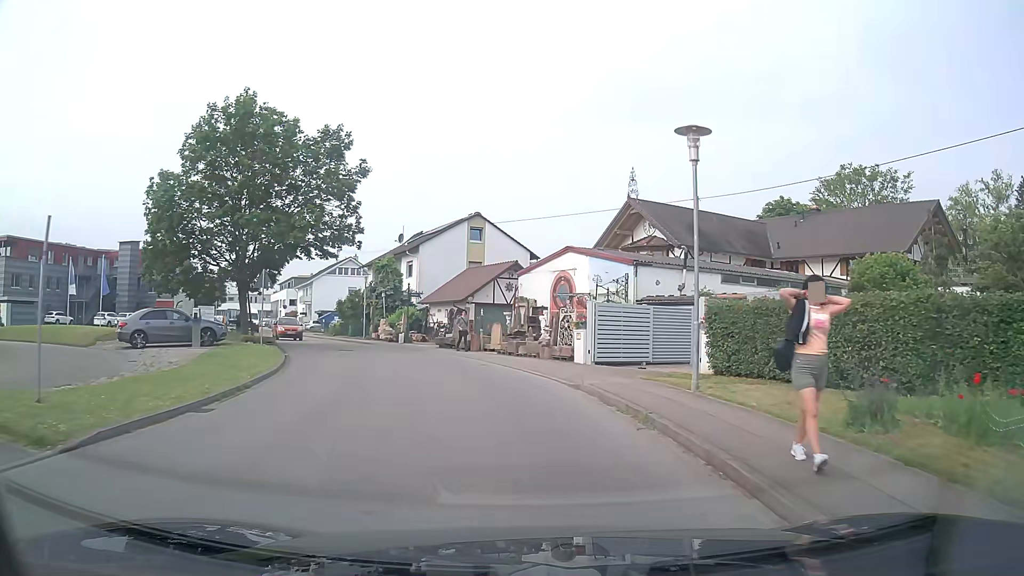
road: unclassified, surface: asphalt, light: Day
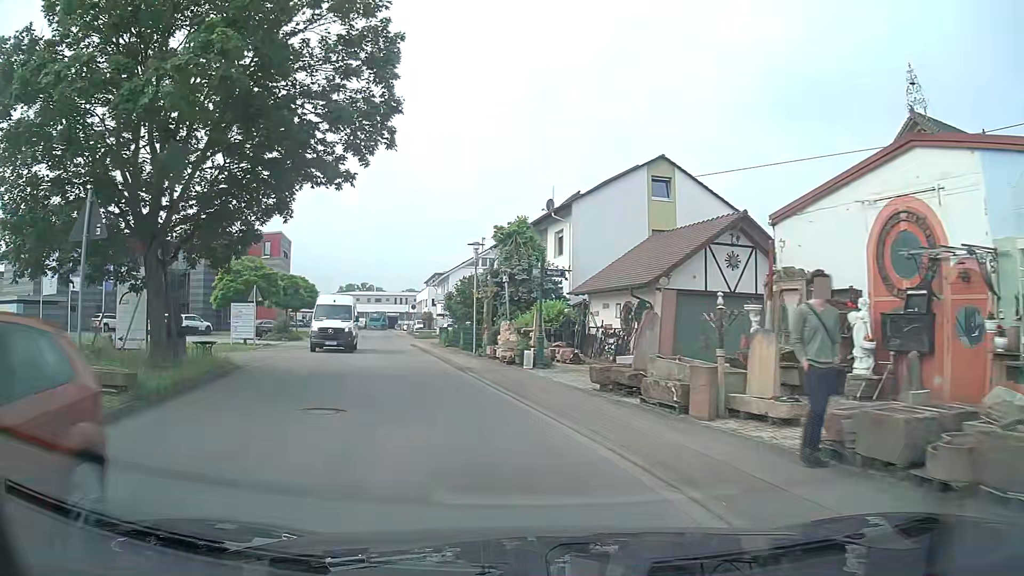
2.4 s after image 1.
(-1.9, +19.0) m; -15°
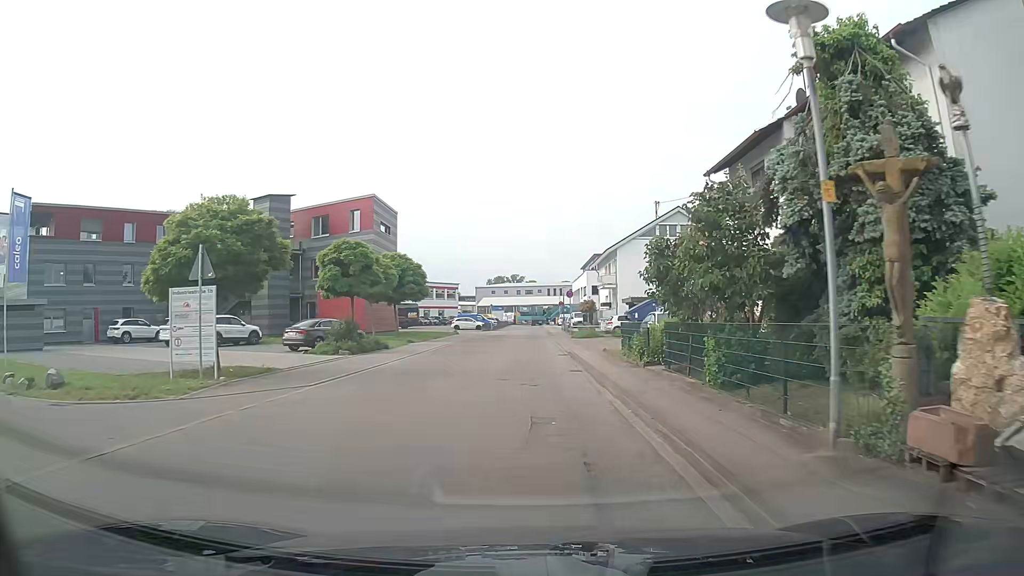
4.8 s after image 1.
(-3.0, +19.5) m; -13°
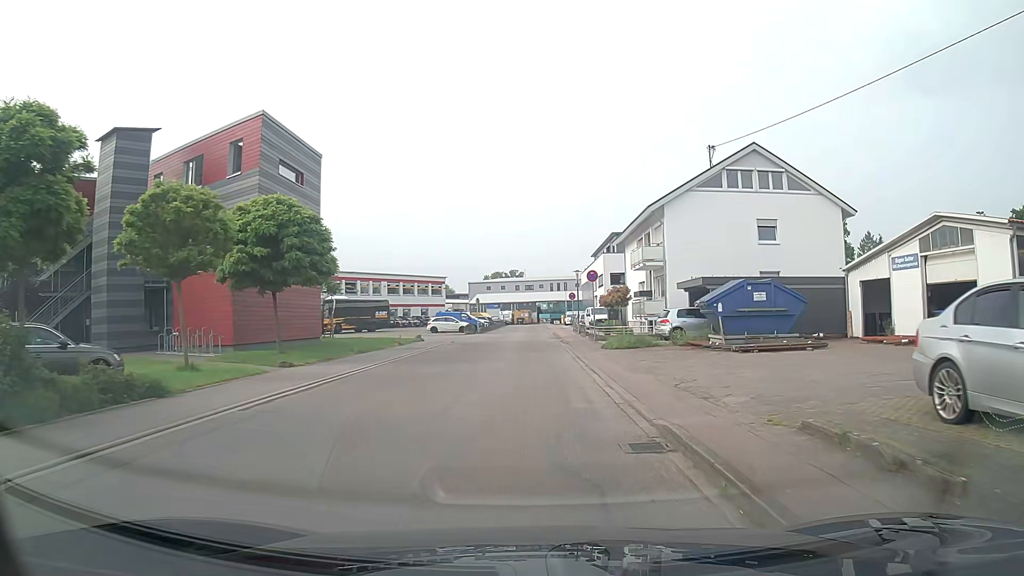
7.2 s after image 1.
(+0.2, +20.1) m; 0°
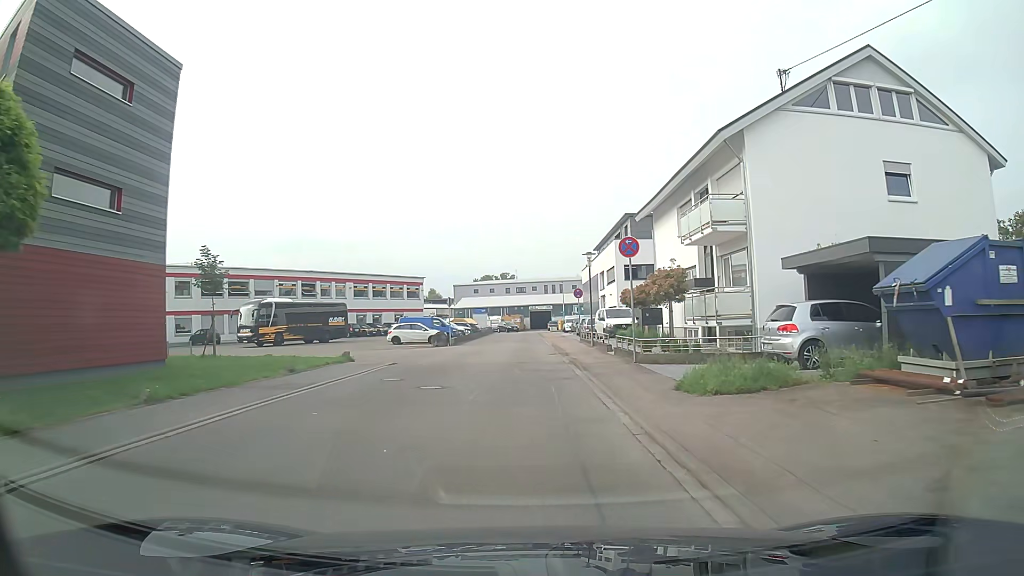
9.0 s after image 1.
(+0.1, +15.0) m; +1°
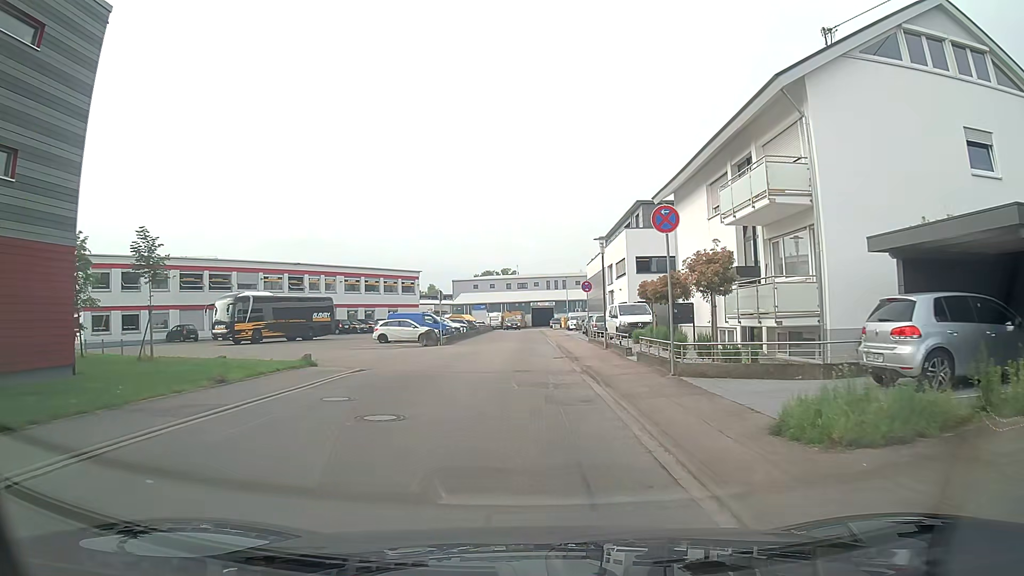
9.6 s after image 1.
(0.0, +4.9) m; 0°
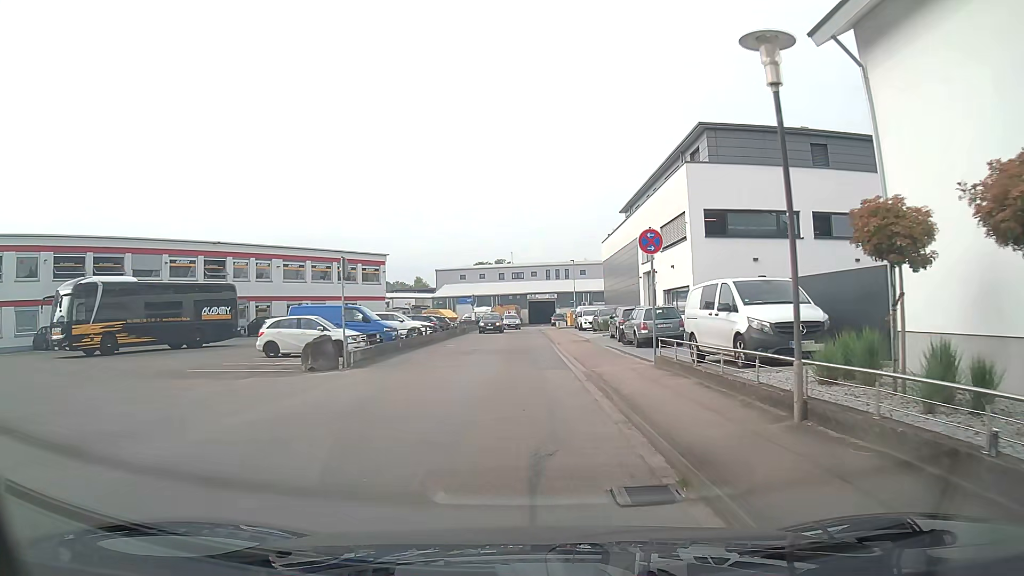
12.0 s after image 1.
(+0.1, +19.1) m; +1°
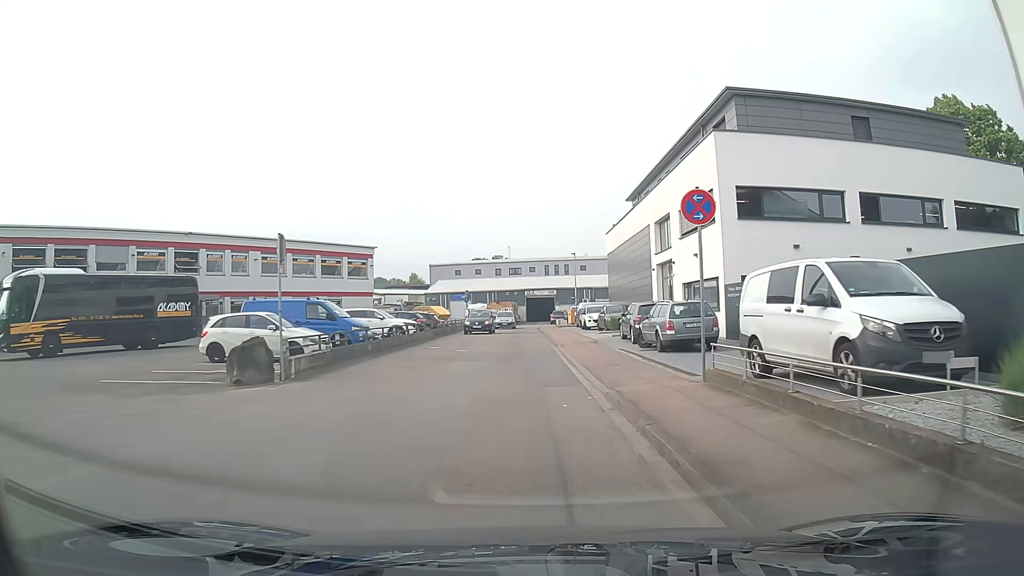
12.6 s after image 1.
(0.0, +4.7) m; 0°
